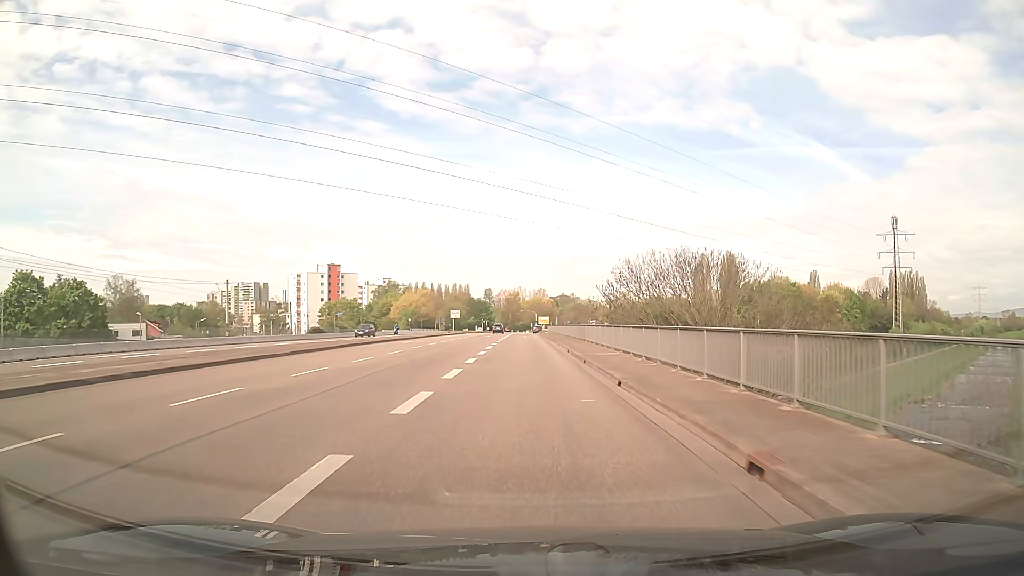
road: secondary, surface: asphalt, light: Day
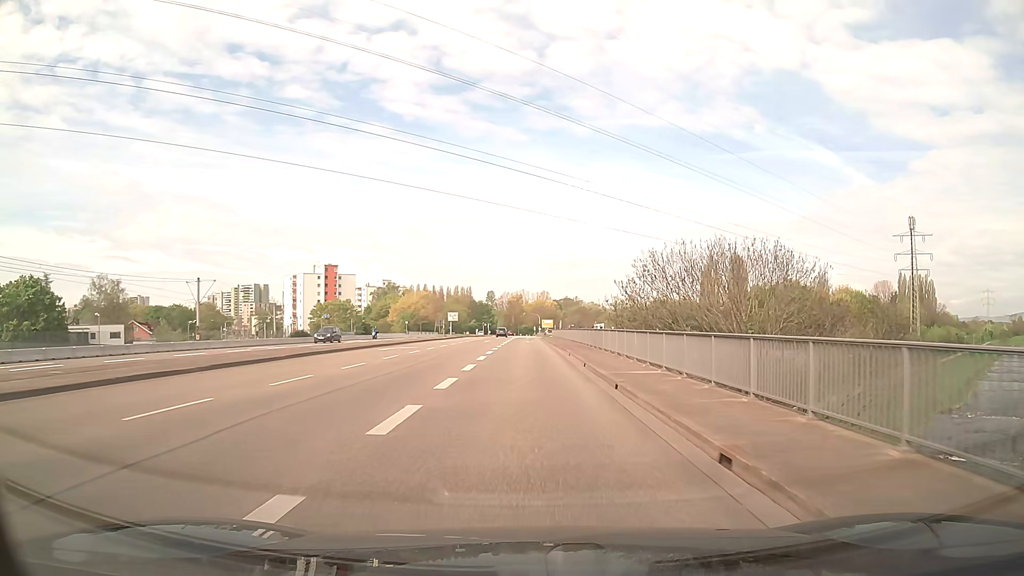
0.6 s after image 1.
(0.0, +7.4) m; 0°
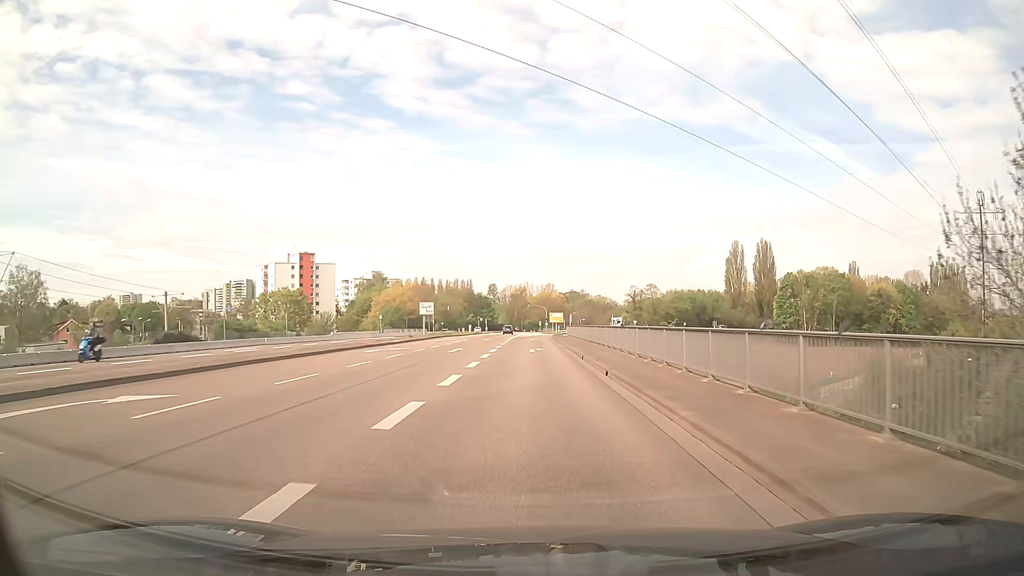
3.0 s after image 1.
(-0.1, +29.6) m; -1°
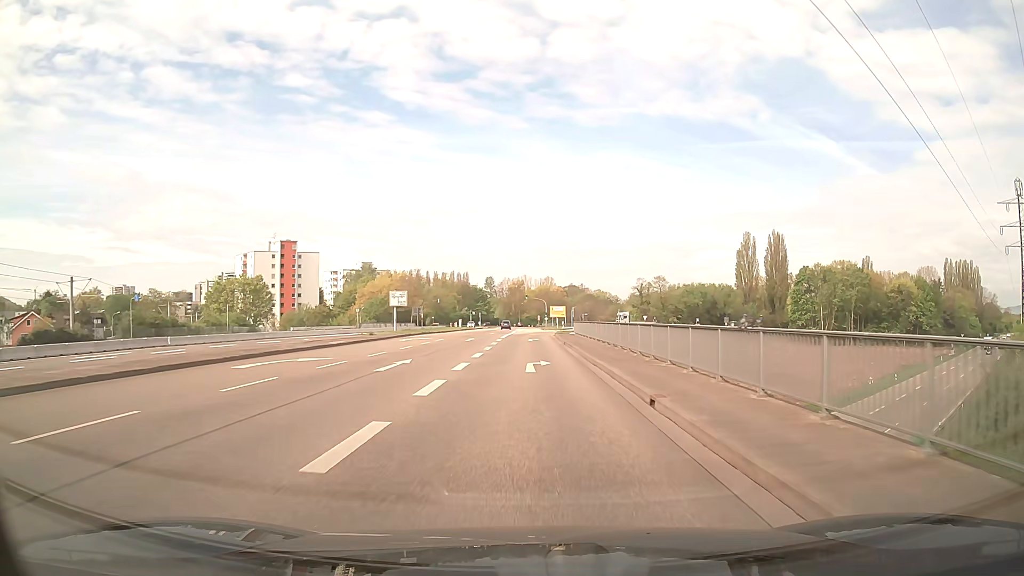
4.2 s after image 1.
(+0.1, +14.6) m; +1°
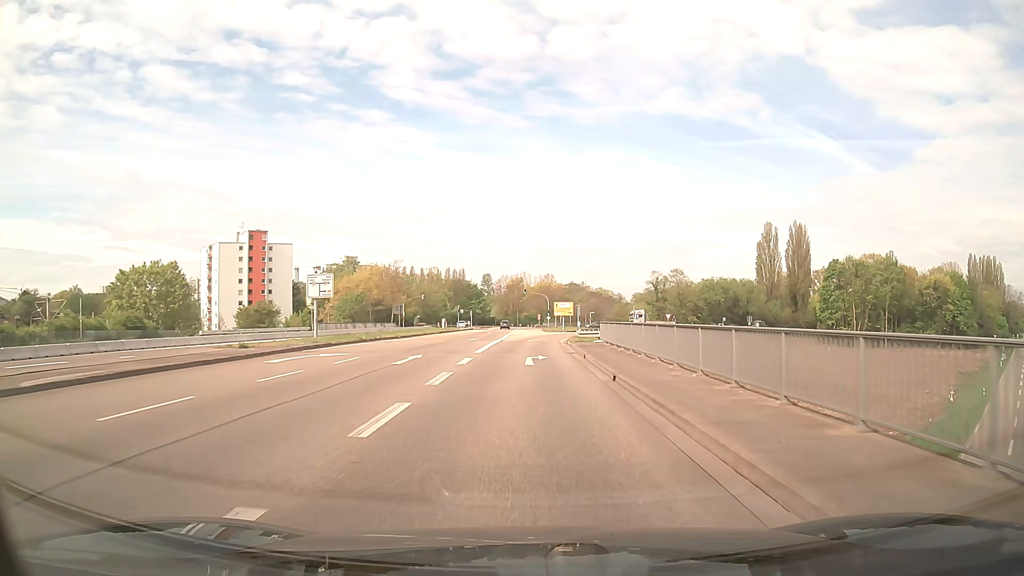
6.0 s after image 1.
(0.0, +21.8) m; 0°
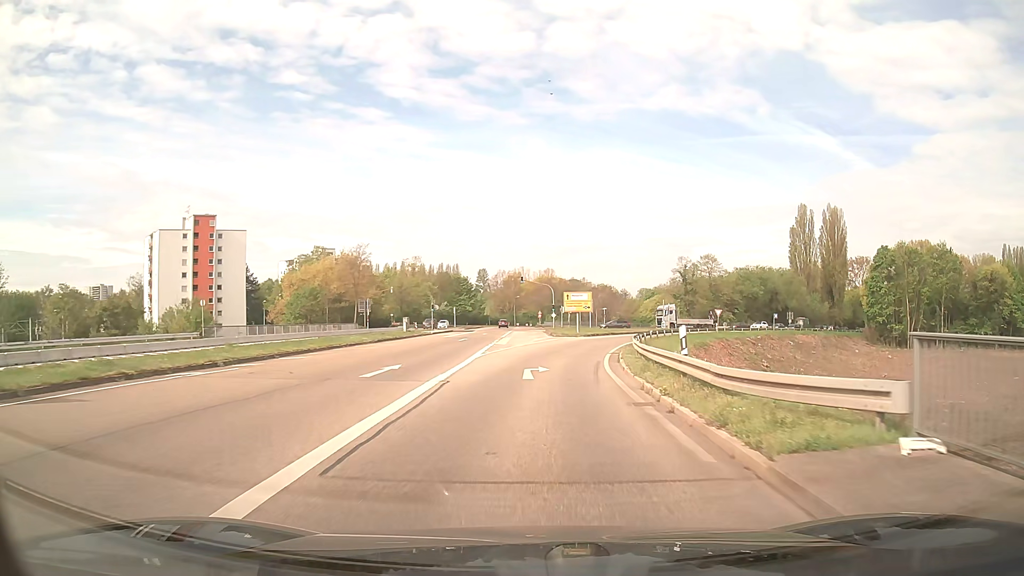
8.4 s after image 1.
(0.0, +28.6) m; 0°
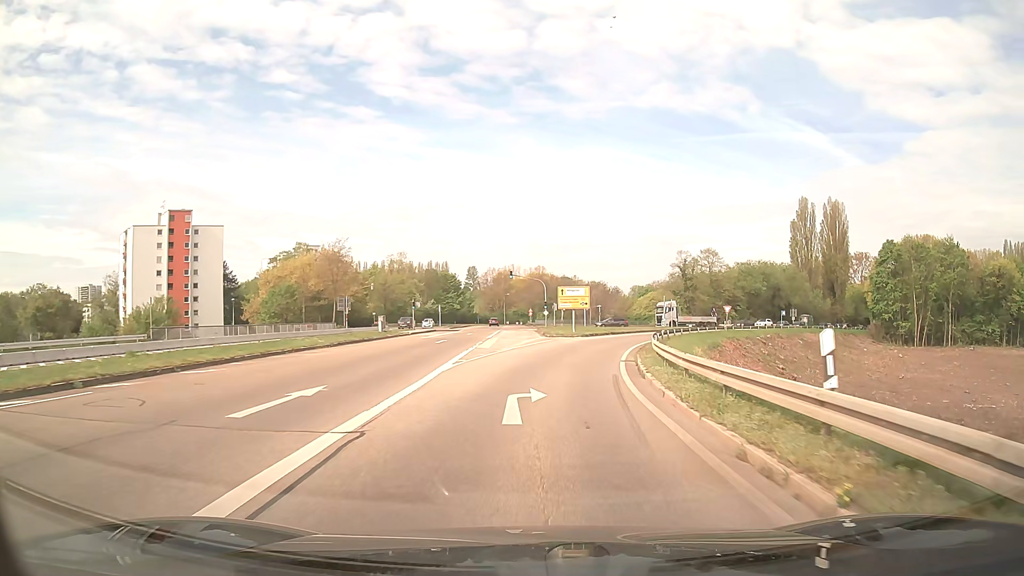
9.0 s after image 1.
(0.0, +7.0) m; +1°
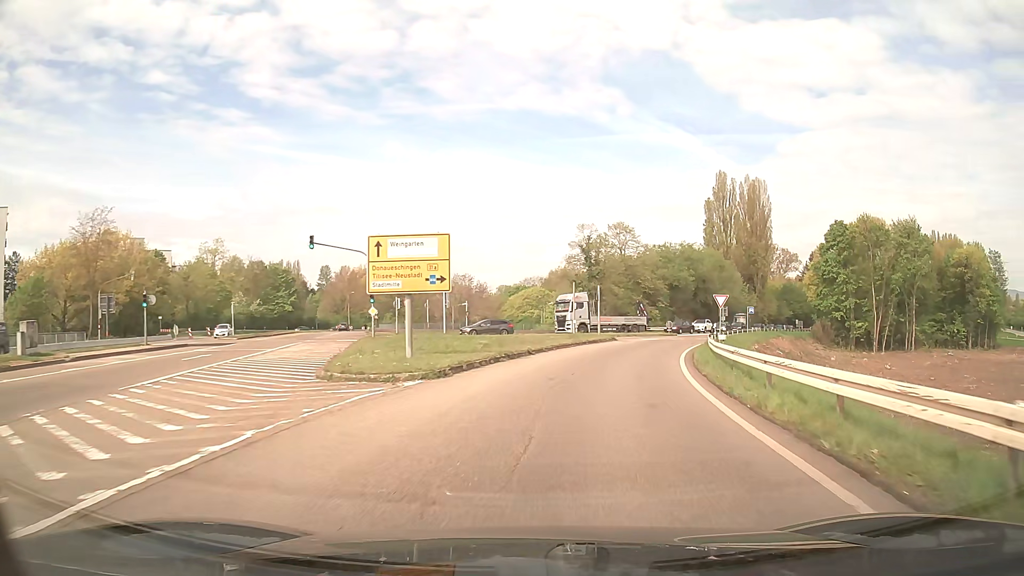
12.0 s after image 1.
(+2.5, +34.1) m; +11°
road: secondary_link
(0, +10) (+2, +20) (+4, +30) (+7, +39) (+11, +48) (+15, +58) (+19, +67) (+24, +76) (+28, +84) (+33, +93) m
